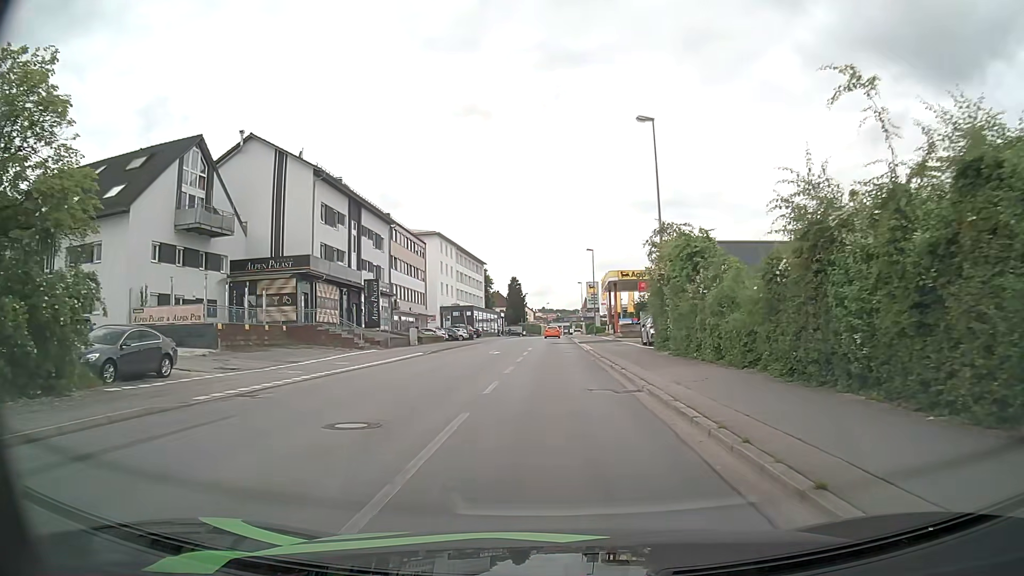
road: tertiary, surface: asphalt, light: Day
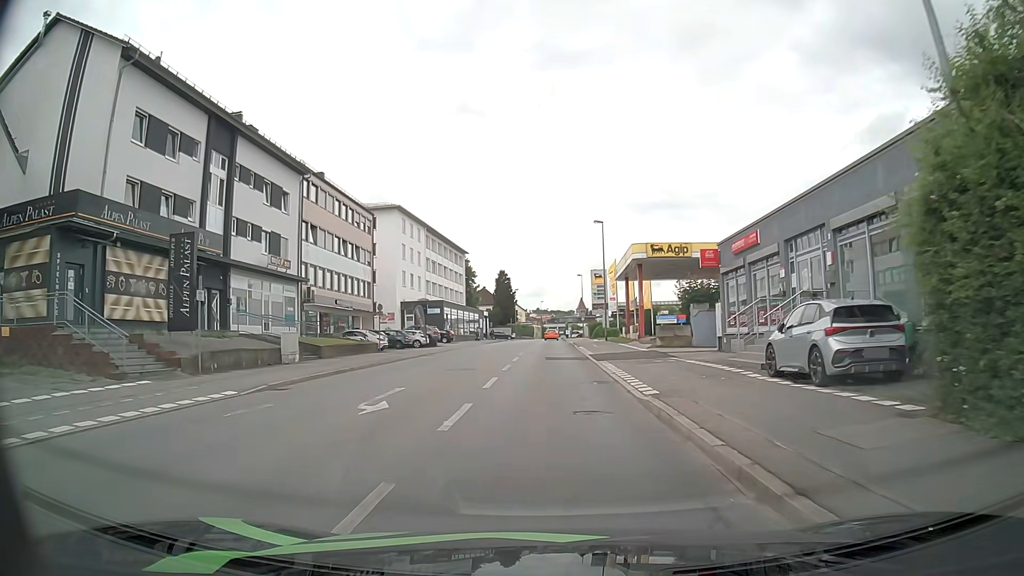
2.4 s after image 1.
(+0.3, +22.7) m; +1°
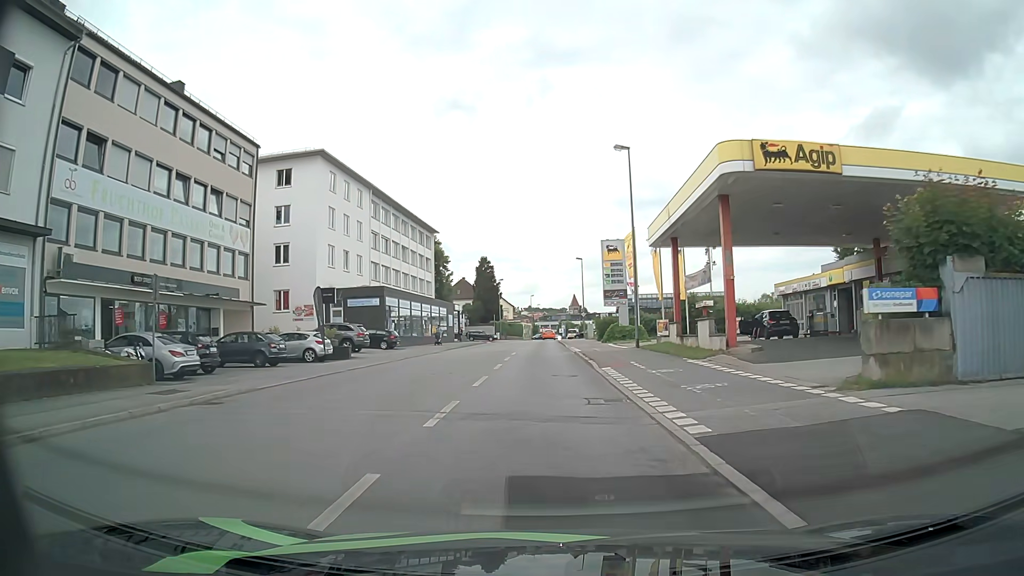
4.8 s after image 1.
(+0.1, +23.9) m; +1°
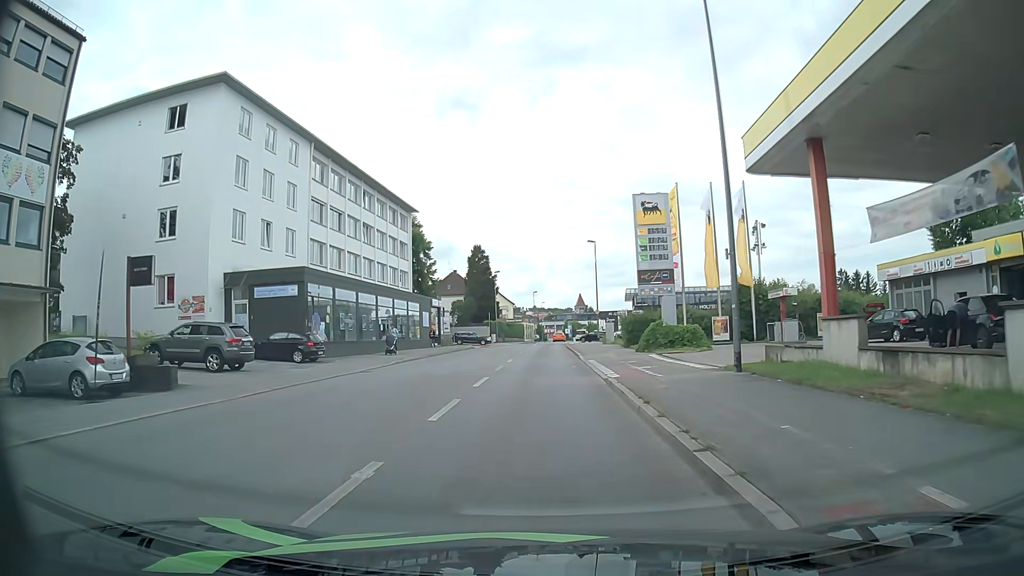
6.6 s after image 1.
(0.0, +17.5) m; -1°
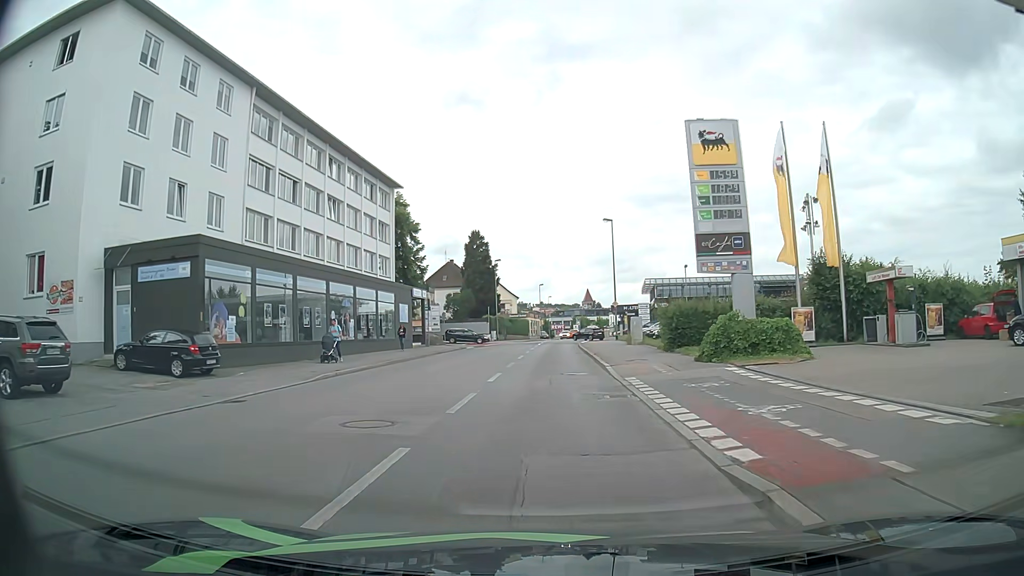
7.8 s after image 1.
(0.0, +11.5) m; 0°
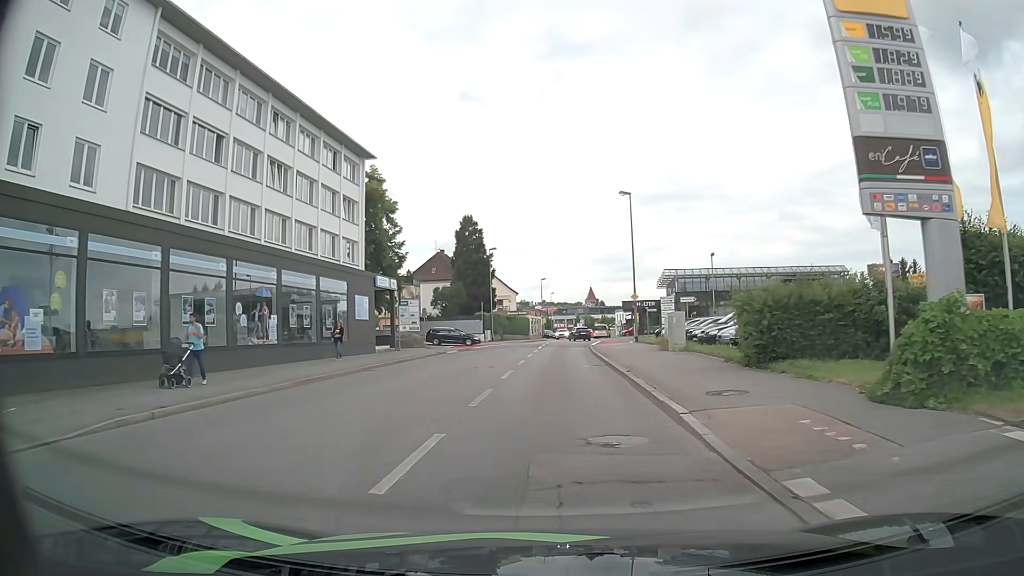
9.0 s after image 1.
(0.0, +11.1) m; 0°
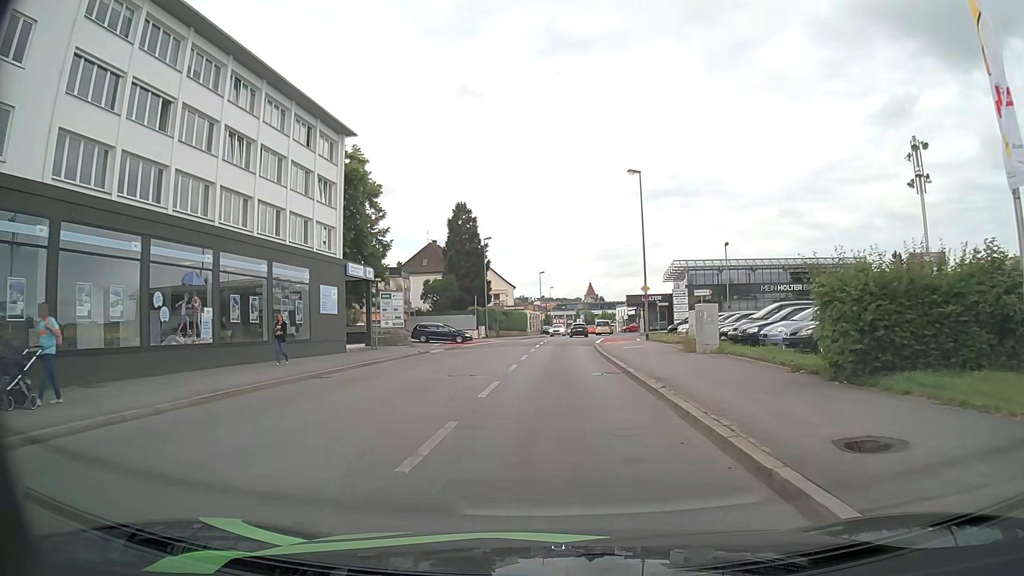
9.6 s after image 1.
(0.0, +5.3) m; 0°
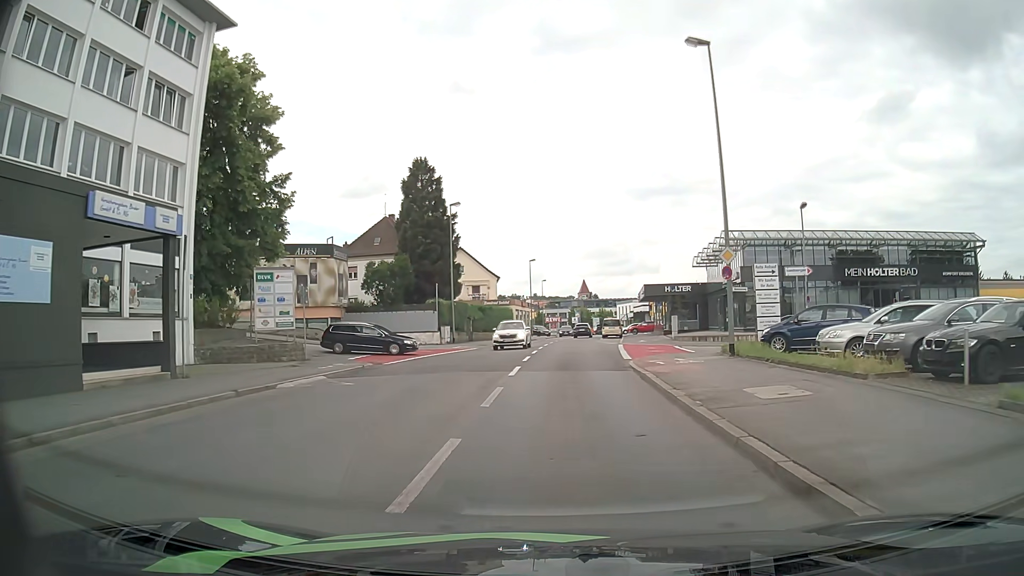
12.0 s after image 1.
(0.0, +19.4) m; +1°
(0, +10) (0, +20) (+3, +29) (+12, +33) (+22, +31) (+32, +31) (+42, +31) (+52, +31) (+62, +33) (+72, +33) m
